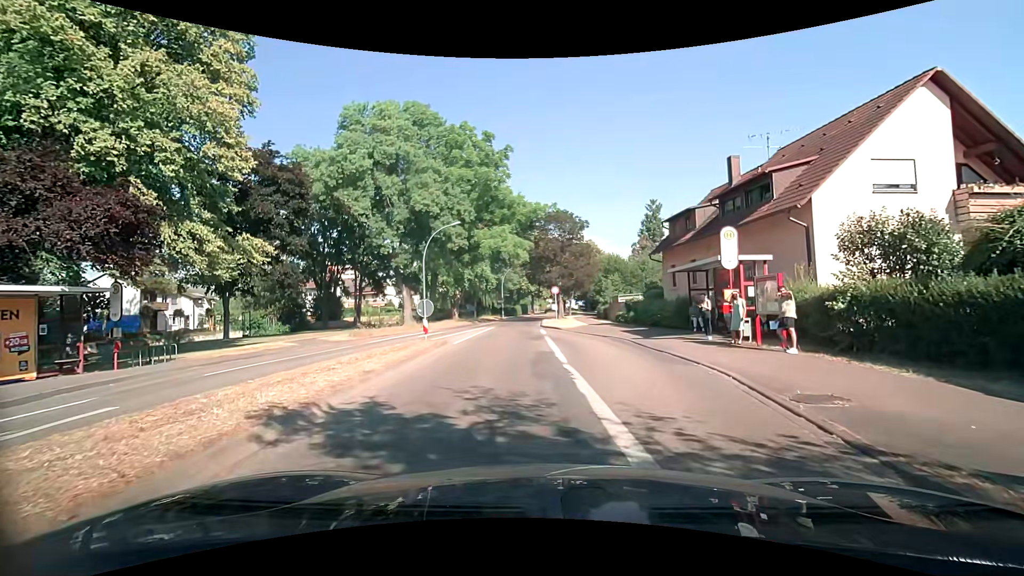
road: tertiary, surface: asphalt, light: Day
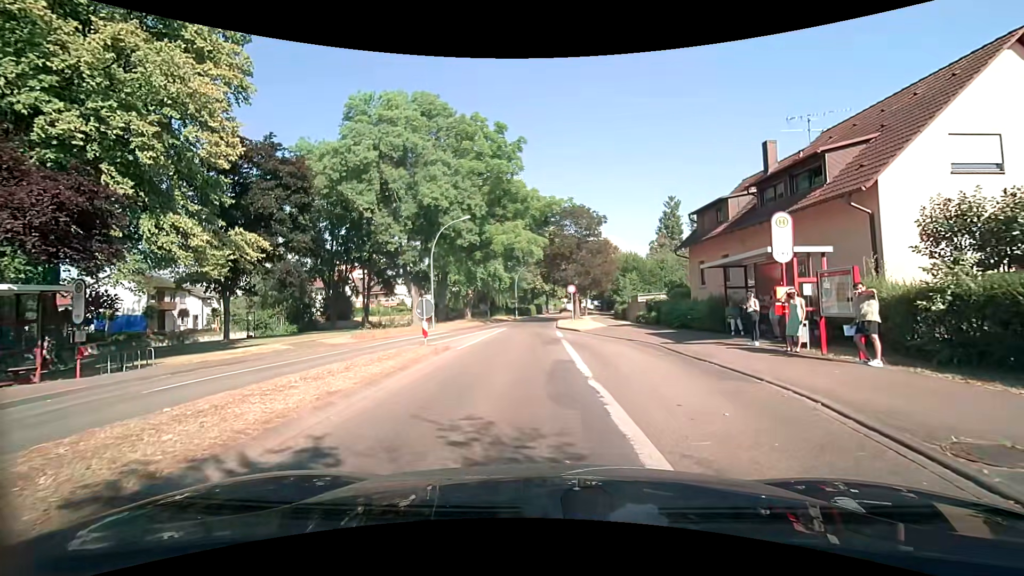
(-0.1, +2.3) m; -2°
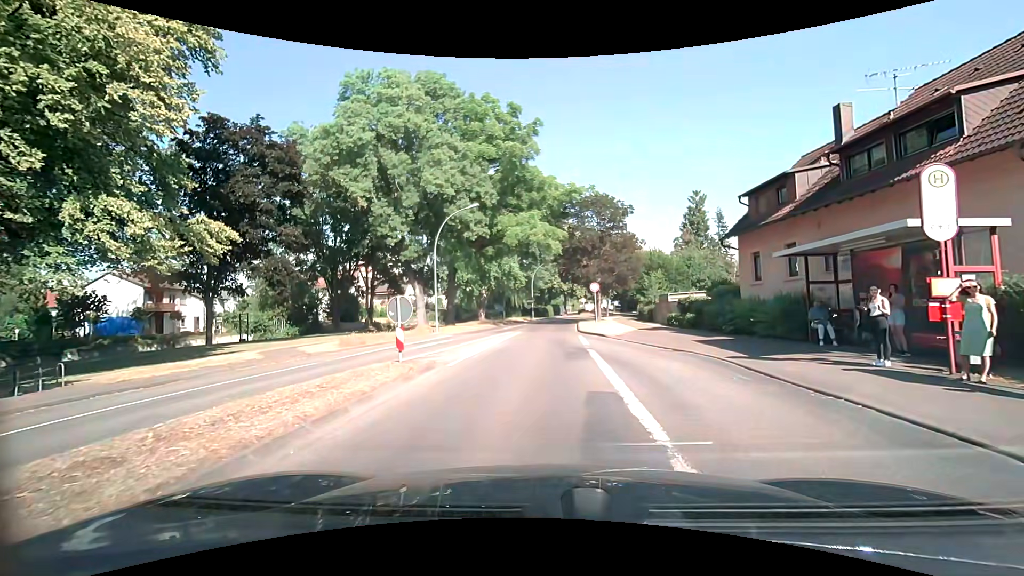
(-0.1, +4.5) m; -1°
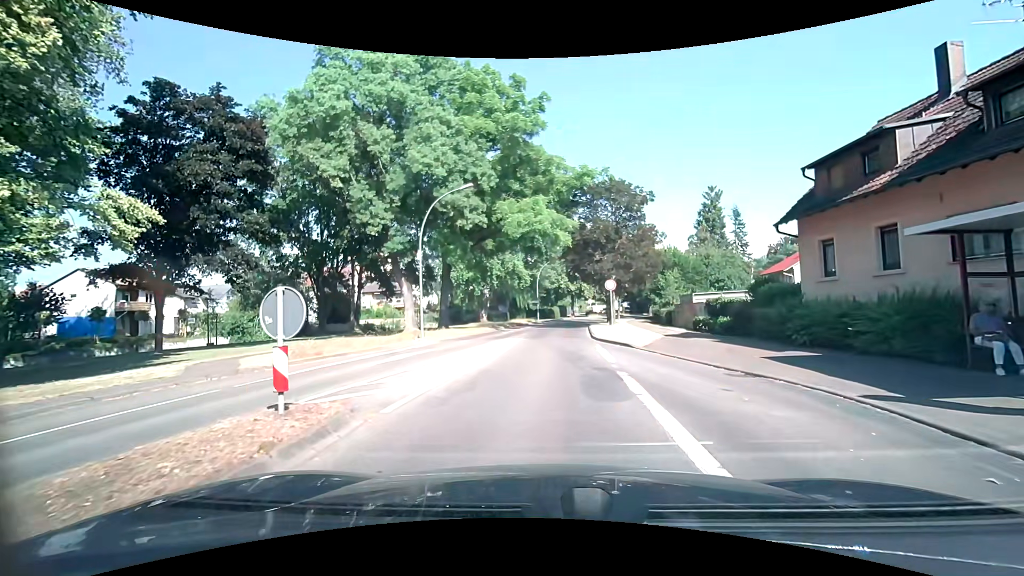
(-0.2, +5.2) m; -2°
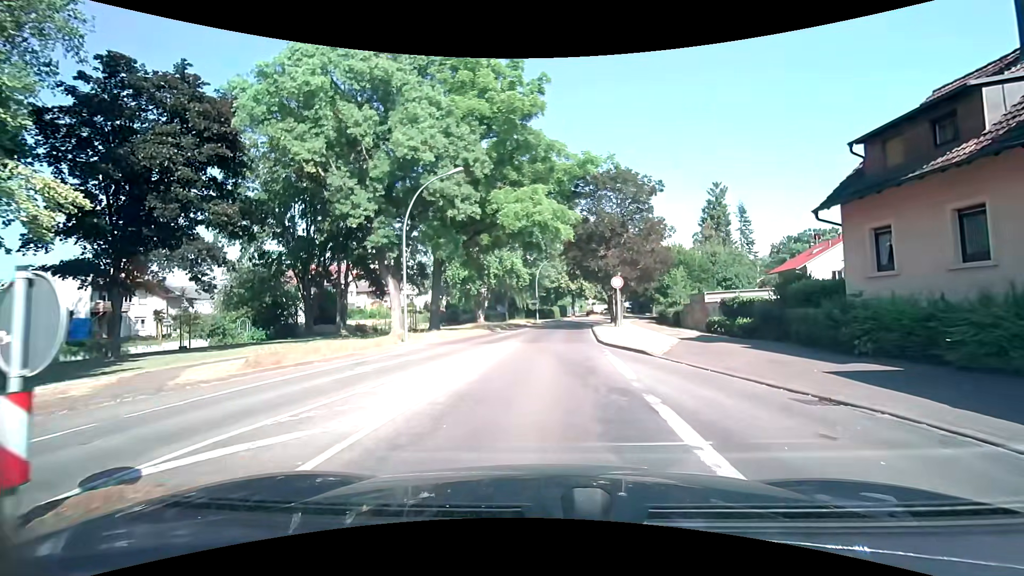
(0.0, +2.9) m; 0°
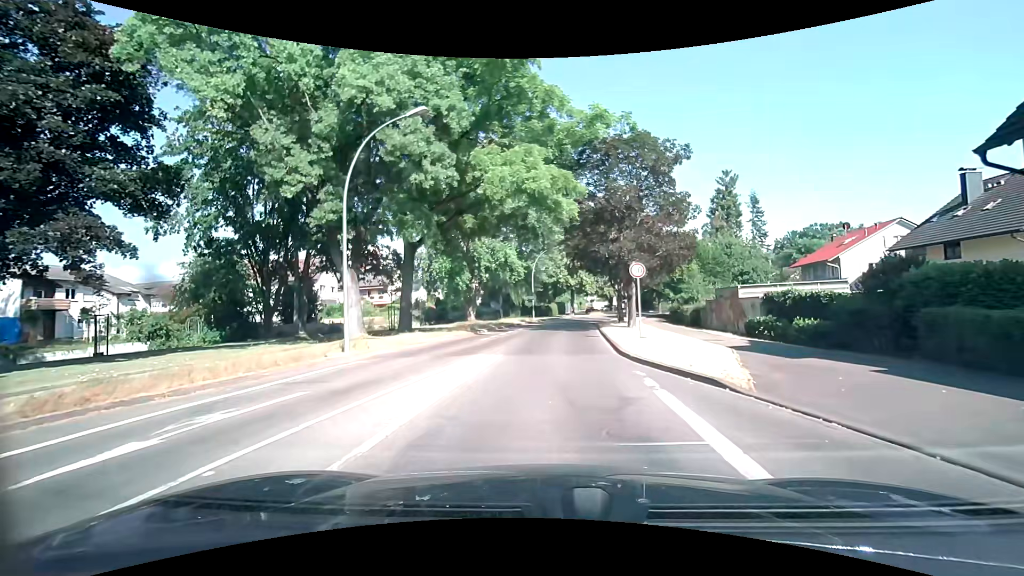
(0.0, +6.6) m; +1°
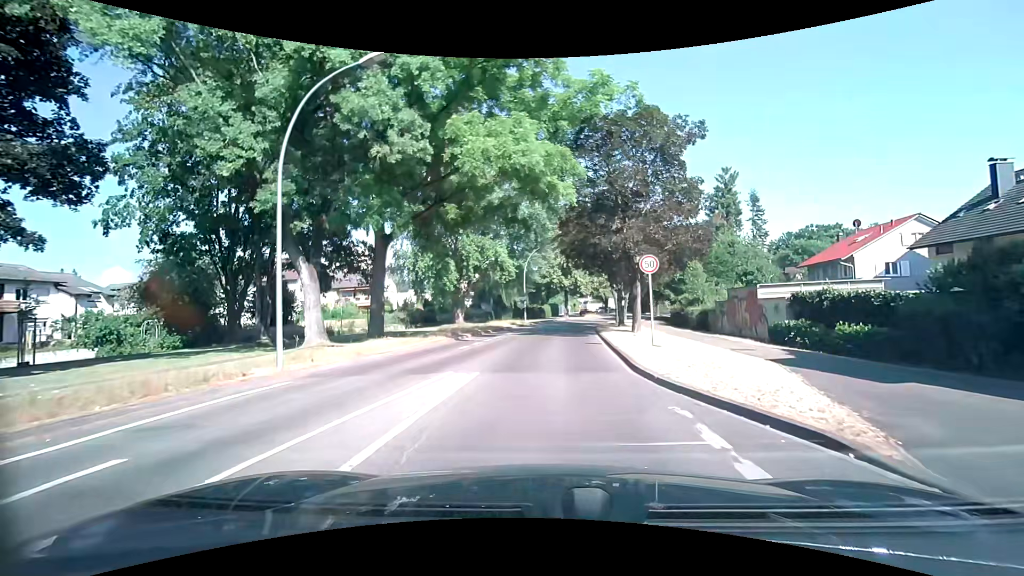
(-0.1, +3.7) m; 0°
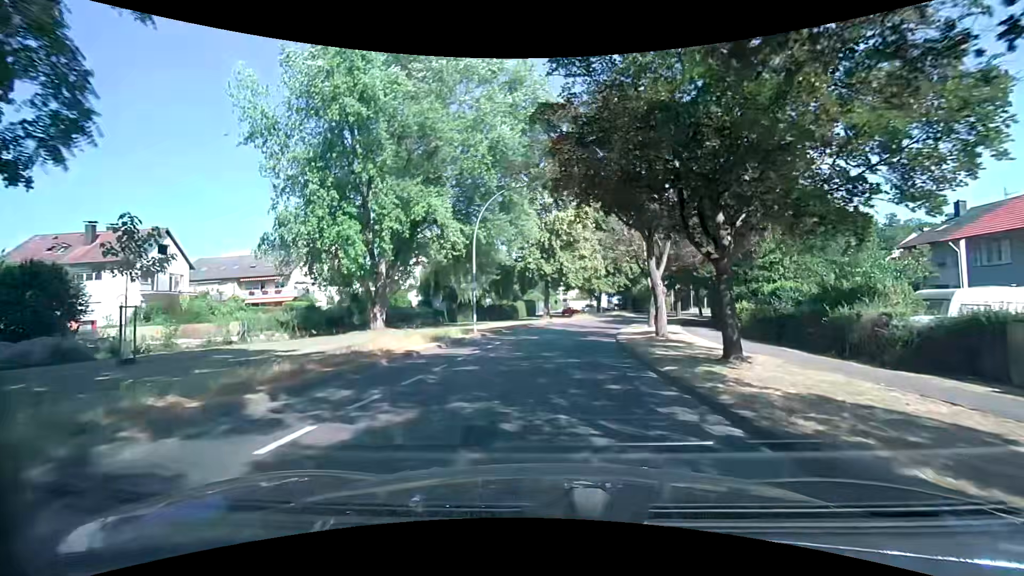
(+0.5, +23.5) m; +1°
(0, +10) (+1, +20) (+3, +30) (+5, +40) (+9, +49) (+13, +58) (+18, +66) (+24, +75) (+29, +83) (+35, +91) m
